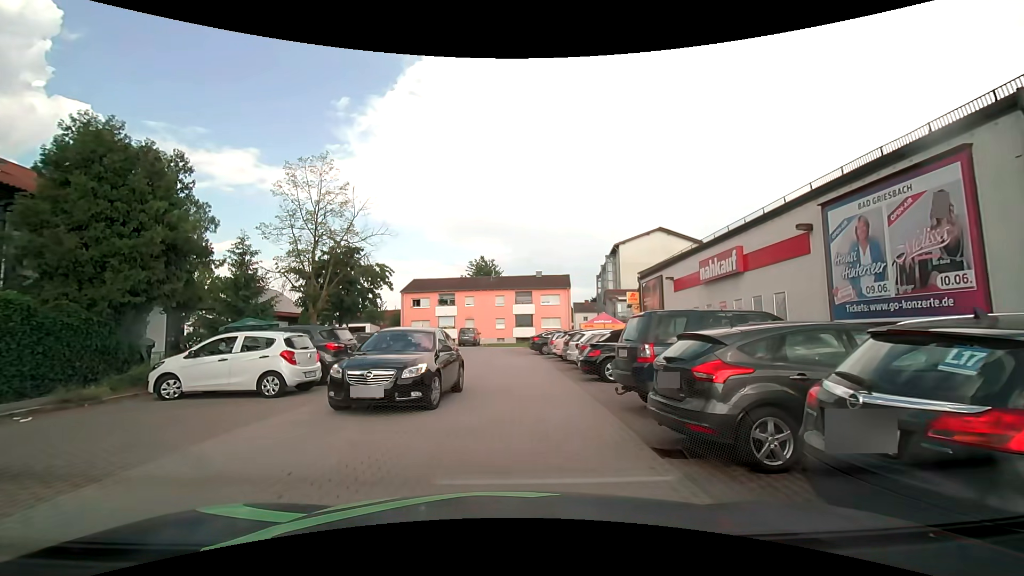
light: Day
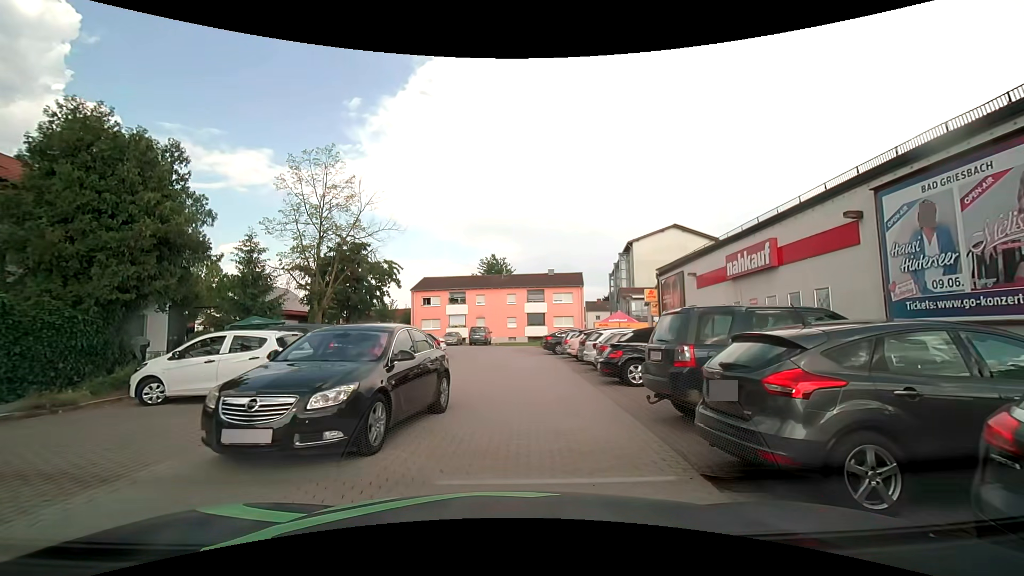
(0.0, +1.1) m; -1°
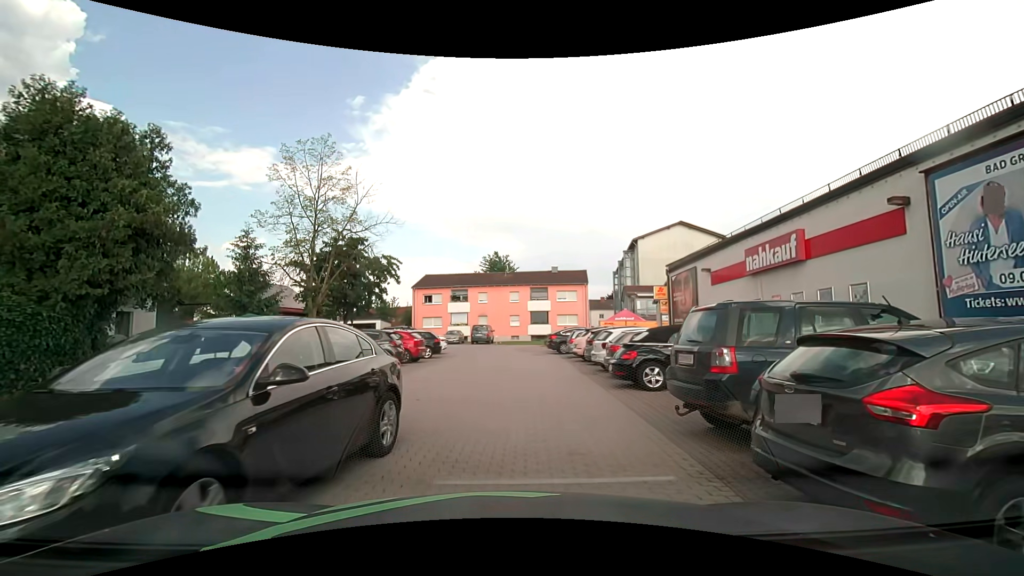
(0.0, +1.1) m; -2°
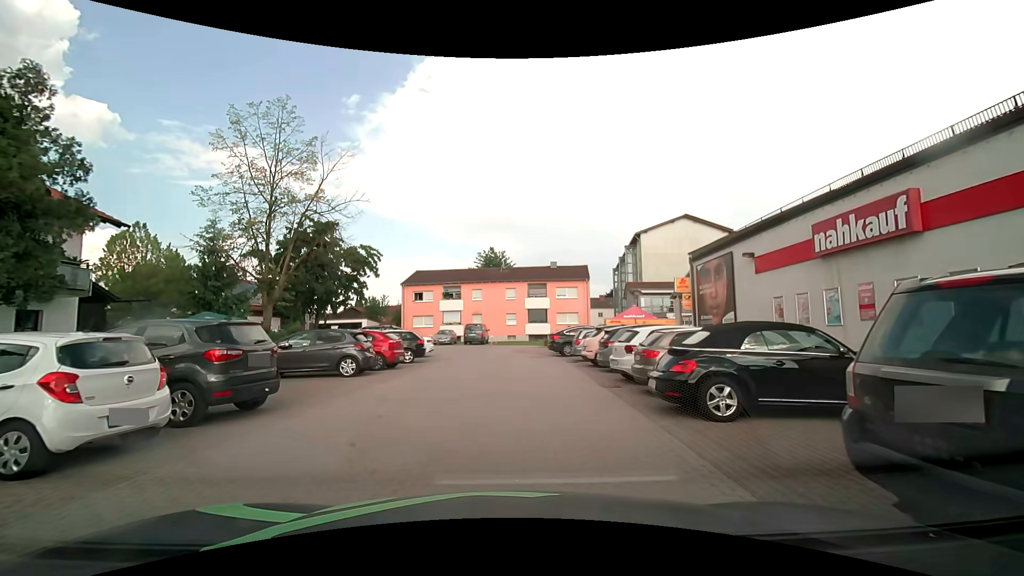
(+0.1, +3.9) m; +2°
